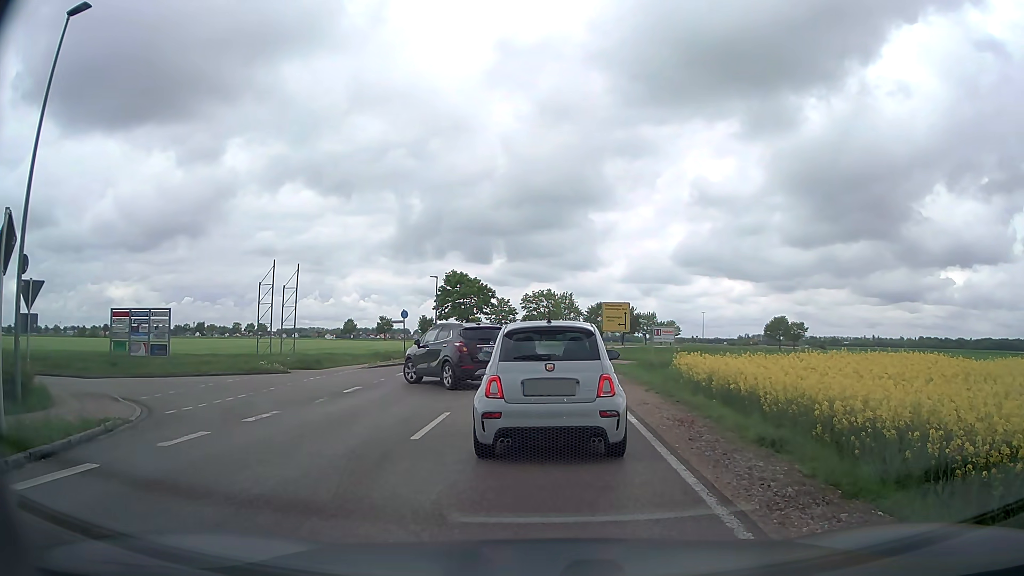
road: secondary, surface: asphalt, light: Day
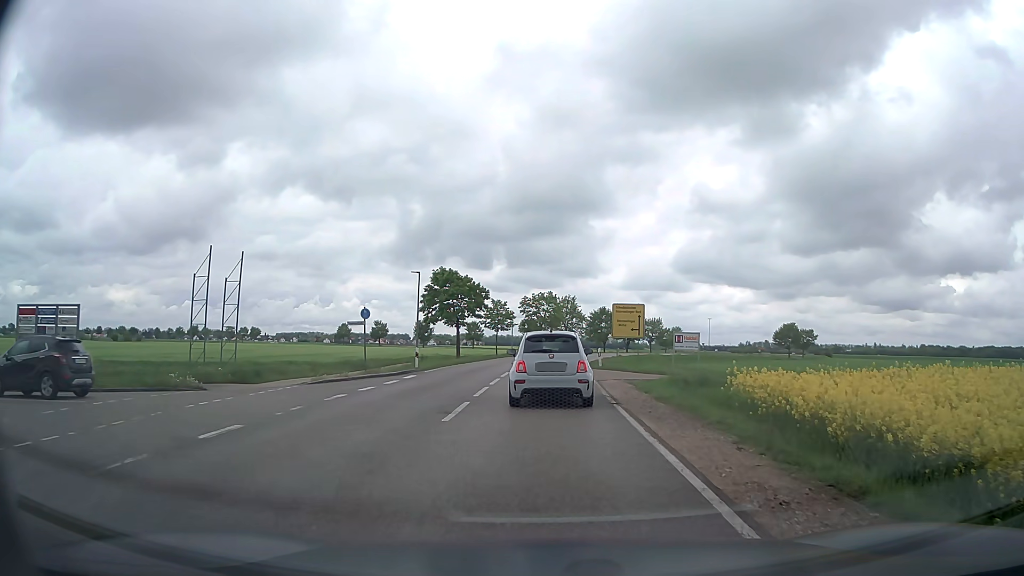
(+0.2, +8.1) m; +1°
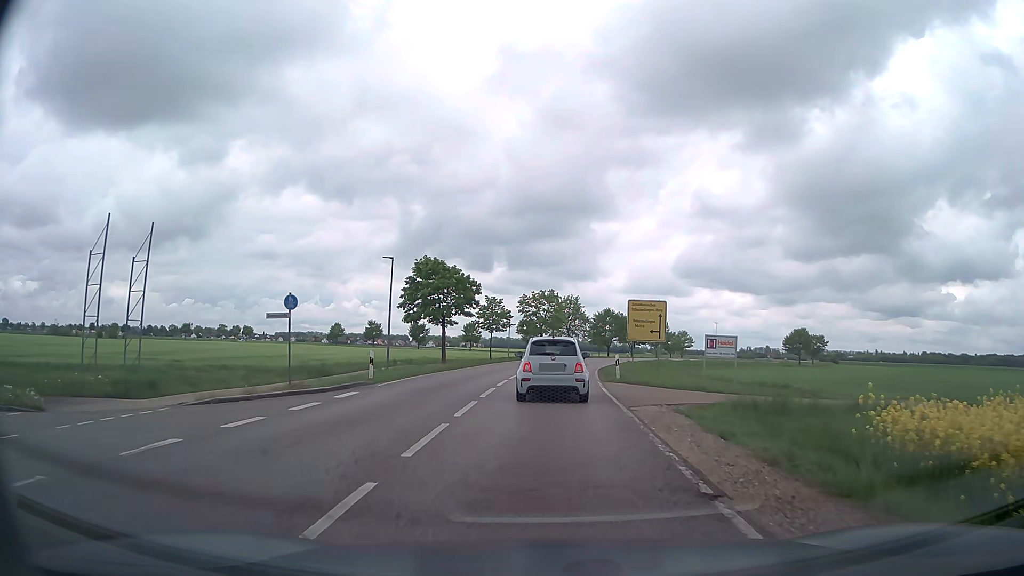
(0.0, +8.4) m; 0°
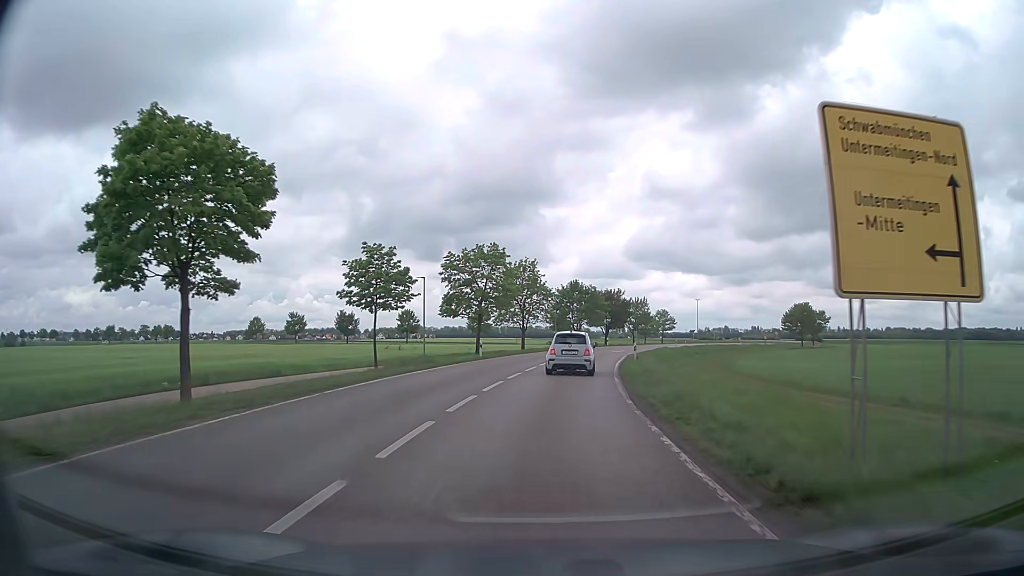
(+0.9, +31.9) m; +4°
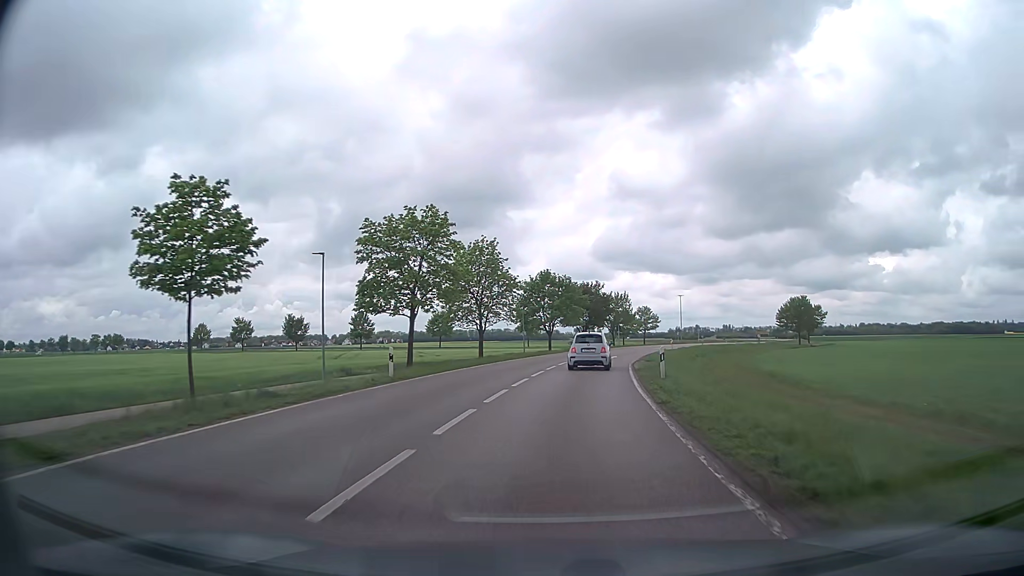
(+0.3, +16.1) m; +2°
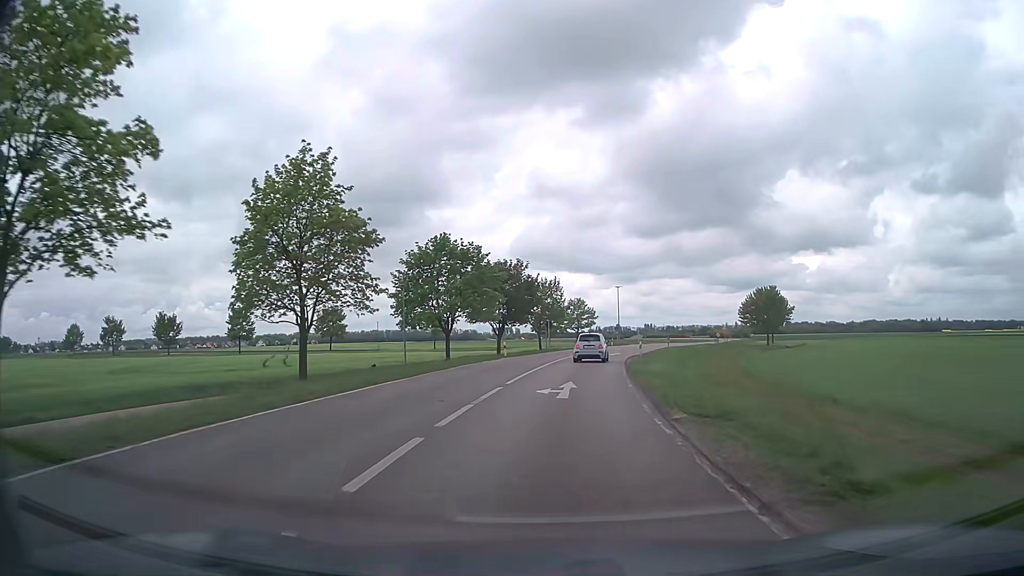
(+1.5, +25.7) m; +7°
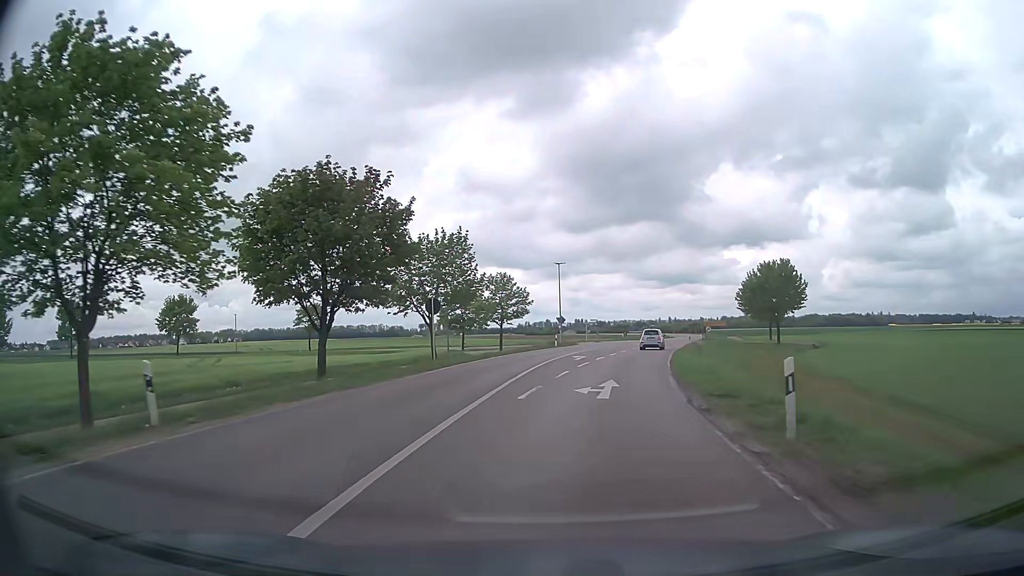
(+2.2, +34.9) m; +6°
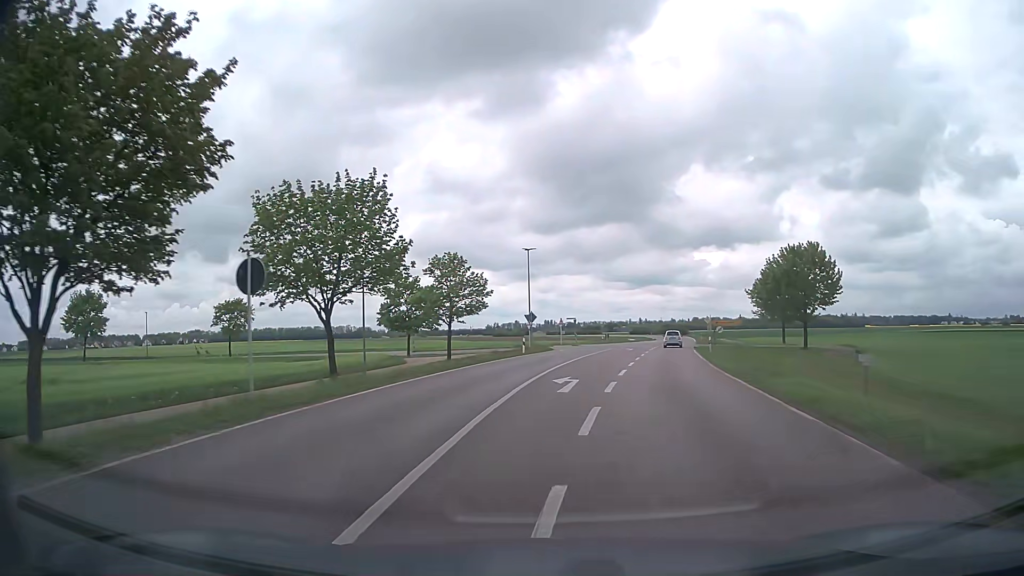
(+0.3, +16.7) m; +2°
(0, +10) (+1, +20) (+2, +30) (+4, +40) (+6, +50) (+8, +59) (+8, +69) (+3, +77) (-6, +81) (-16, +83) m
